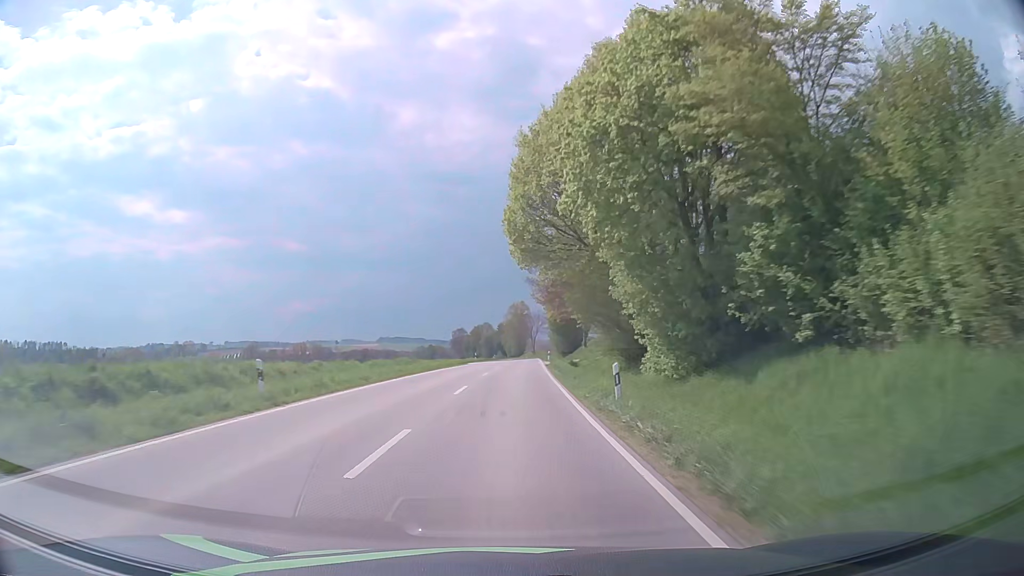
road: secondary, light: Day
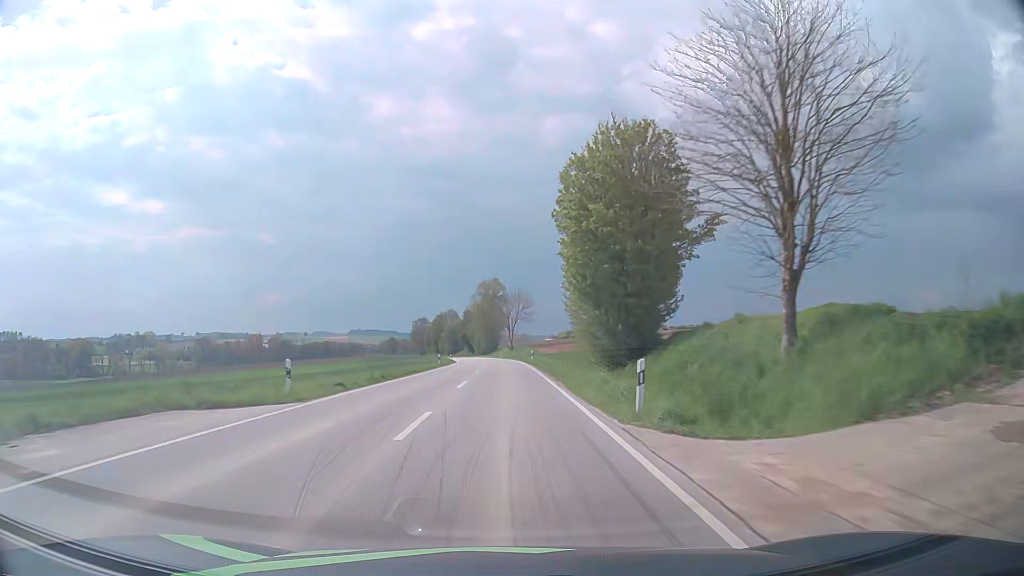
(+1.6, +57.4) m; +2°
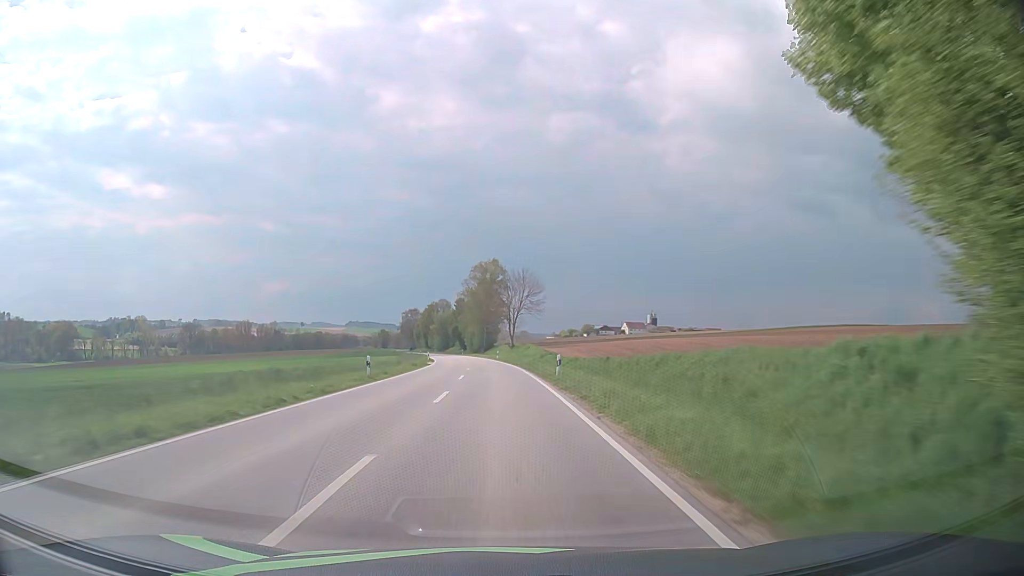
(+0.1, +29.4) m; 0°
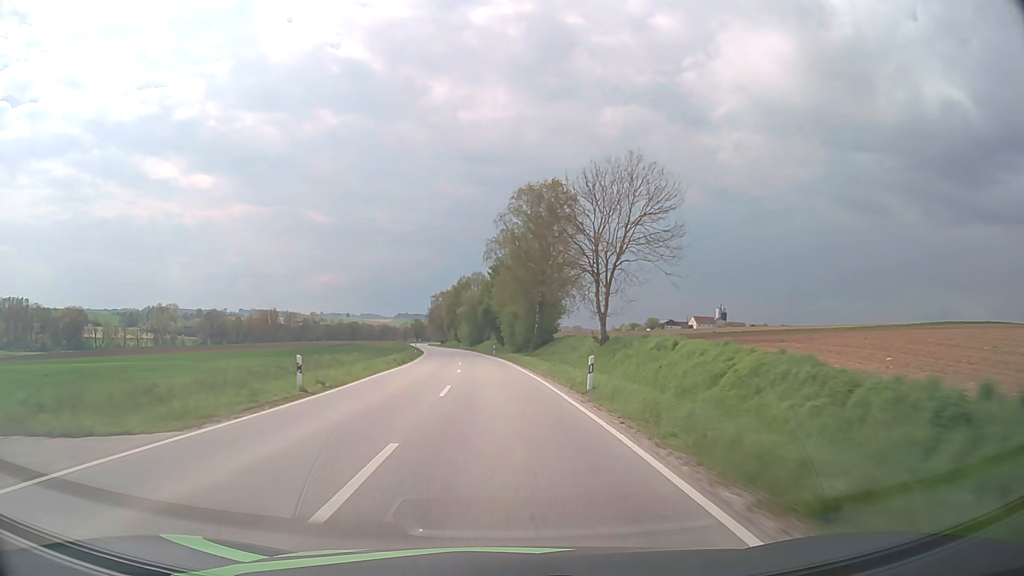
(-1.4, +59.3) m; -4°
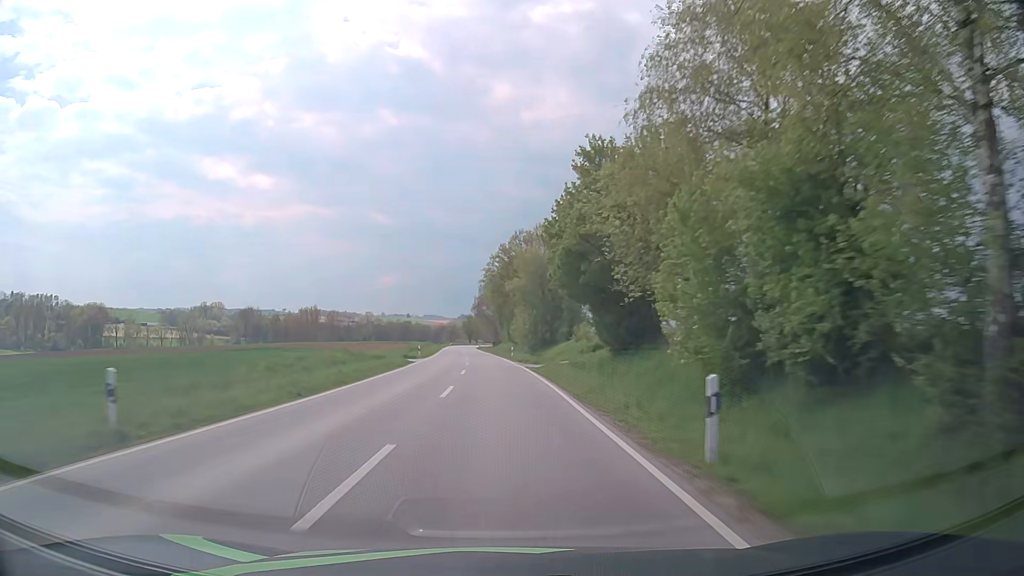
(-2.7, +60.2) m; -5°
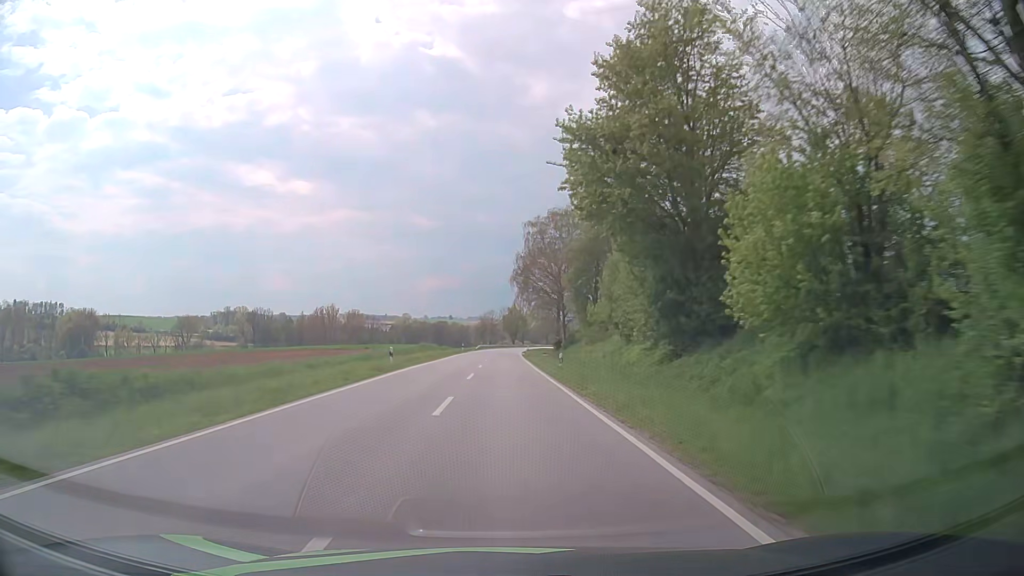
(-3.4, +76.4) m; -4°
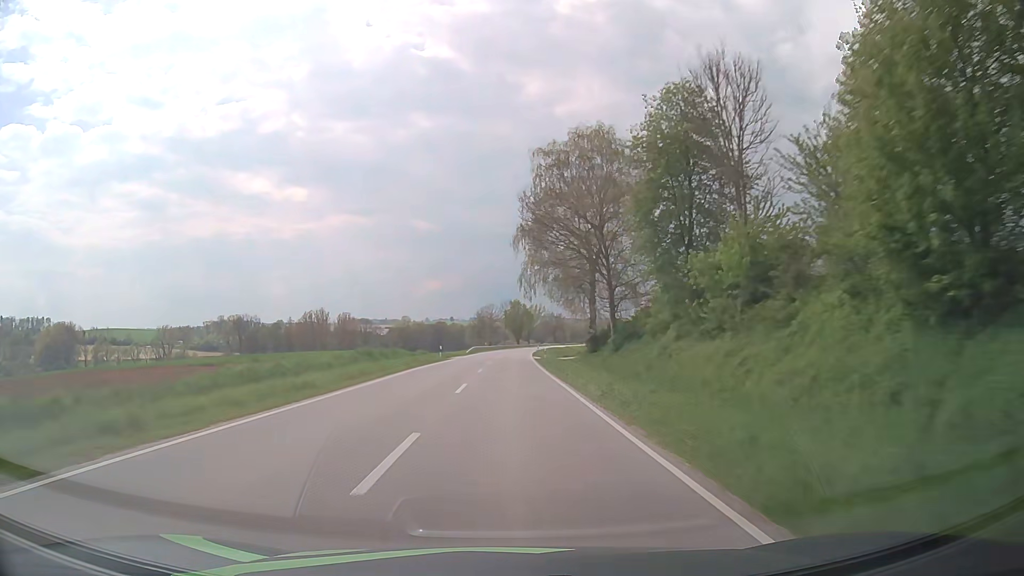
(+0.1, +30.6) m; 0°
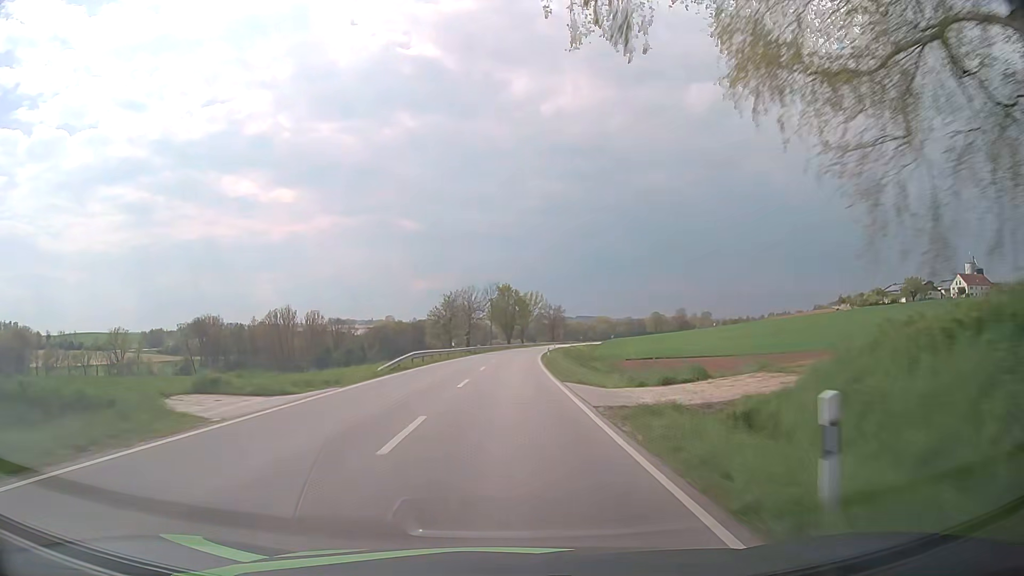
(+0.7, +45.7) m; +1°
(0, +10) (0, +20) (0, +30) (0, +40) (+1, +50) (+1, +60) (+2, +70) (+2, +80) (+3, +90) (+4, +100) m
